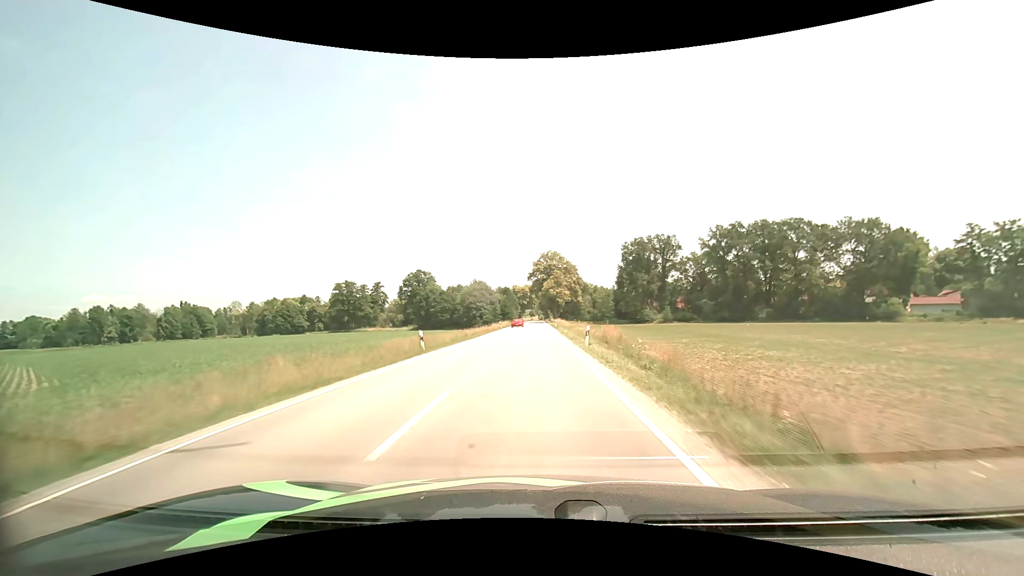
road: secondary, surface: asphalt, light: Day
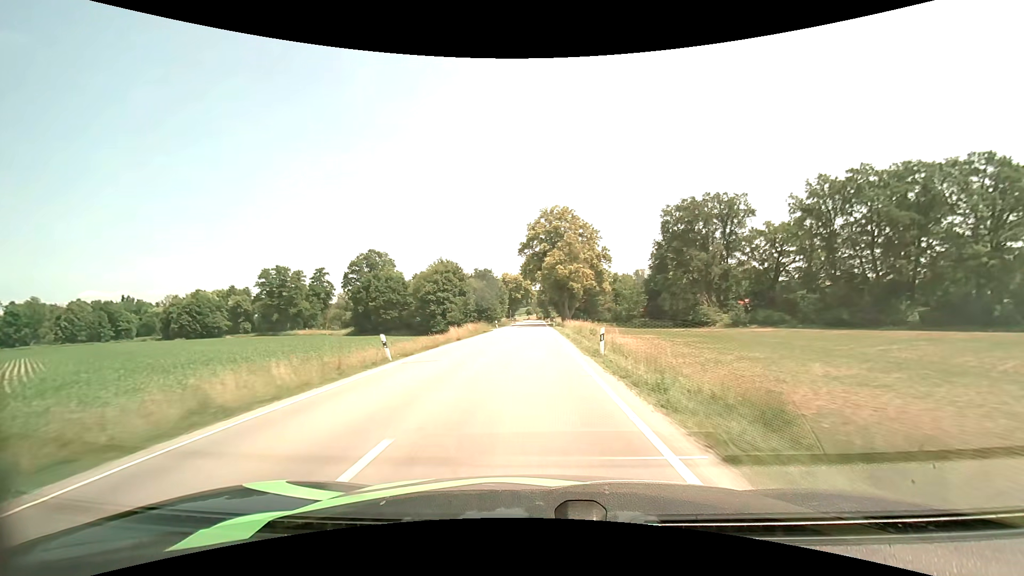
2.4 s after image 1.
(+0.2, +51.1) m; 0°
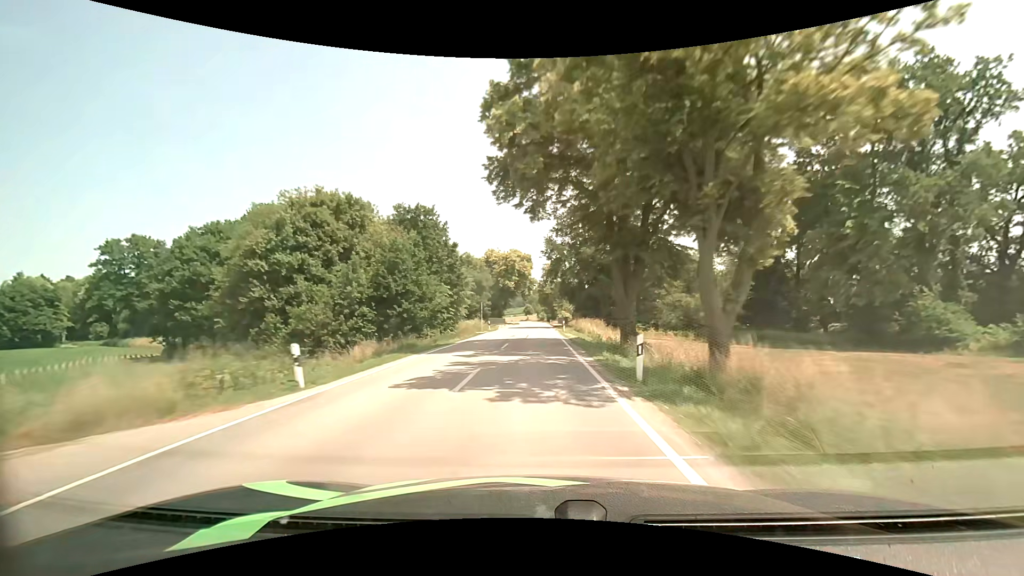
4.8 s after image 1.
(-0.2, +53.2) m; 0°
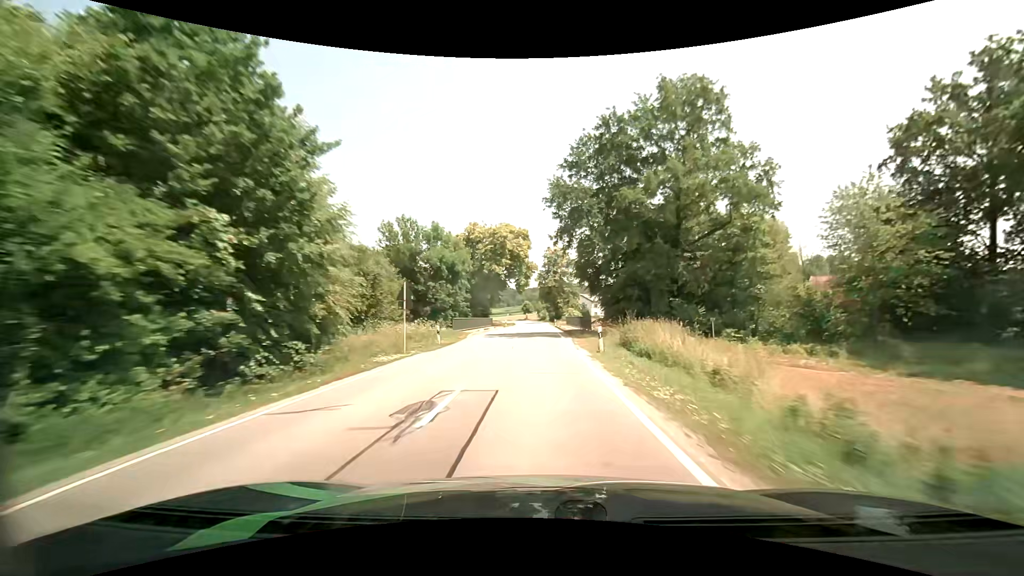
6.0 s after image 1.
(0.0, +26.9) m; 0°
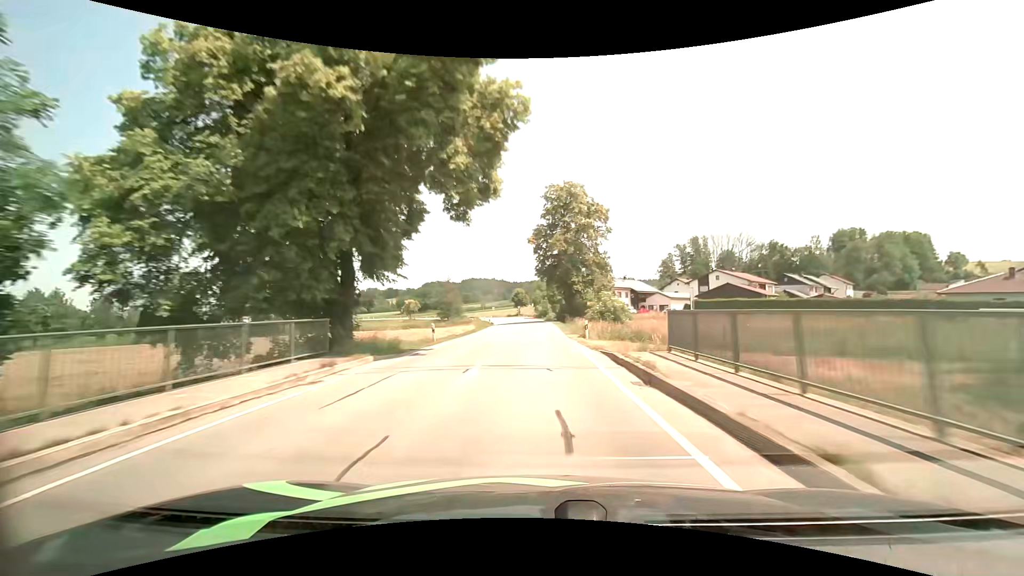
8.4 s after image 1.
(+0.2, +52.0) m; +1°
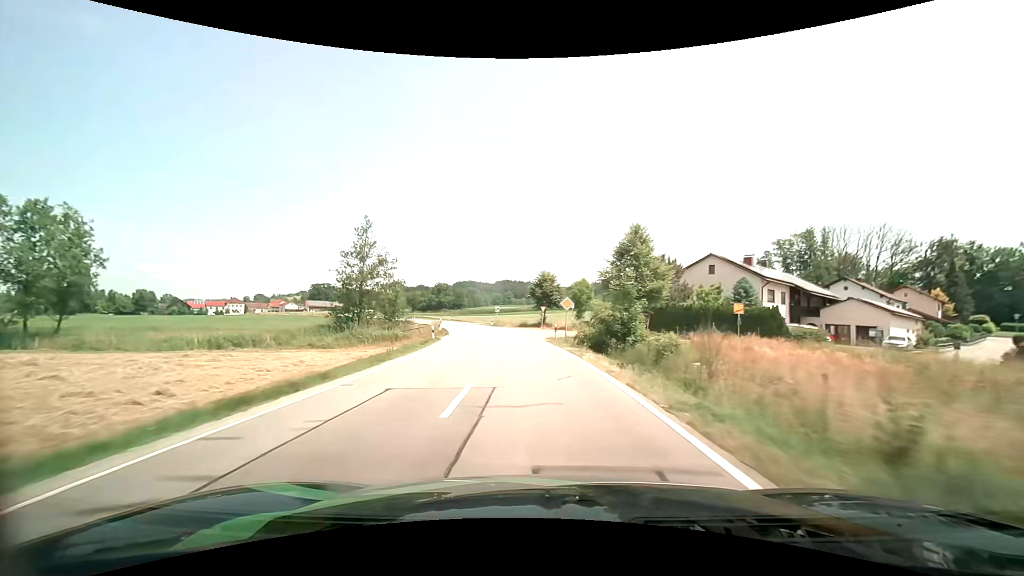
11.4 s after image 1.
(-1.3, +61.1) m; -4°
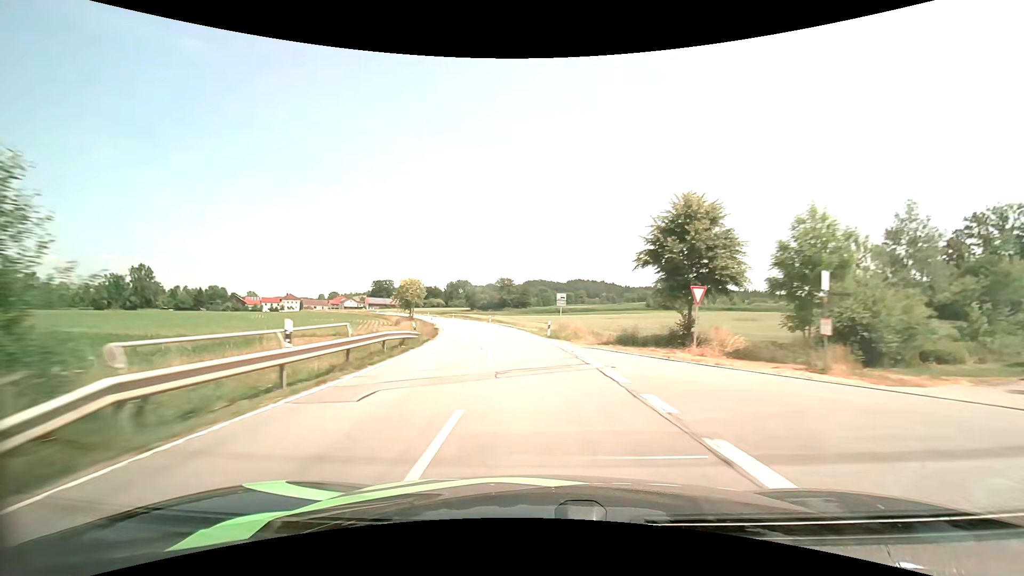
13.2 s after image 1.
(-2.2, +37.0) m; -8°
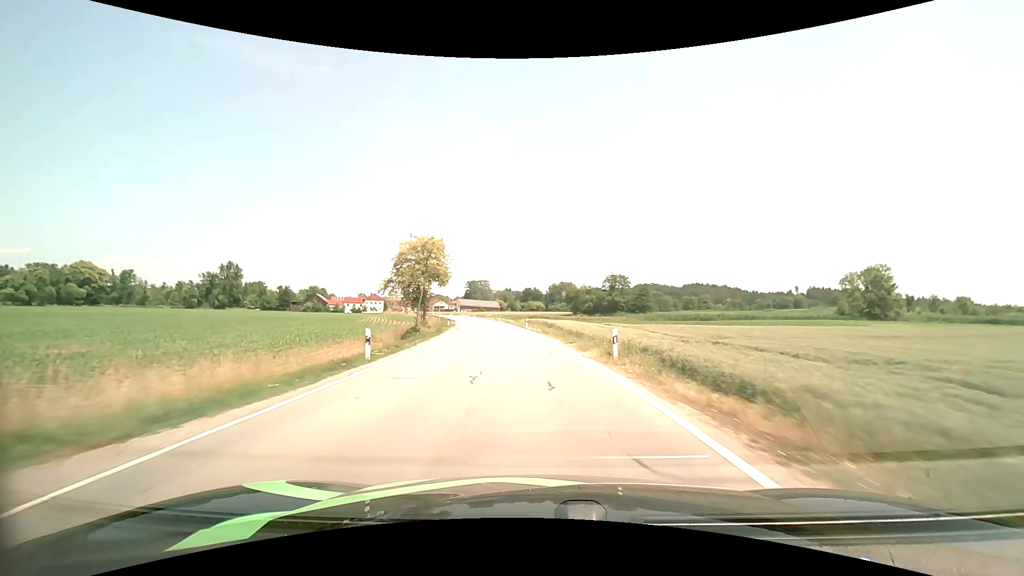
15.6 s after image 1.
(-5.1, +48.8) m; -12°
(0, +10) (-1, +20) (-2, +30) (-3, +40) (-4, +50) (-6, +60) (-7, +70) (-9, +79) (-11, +89) (-13, +99) m
